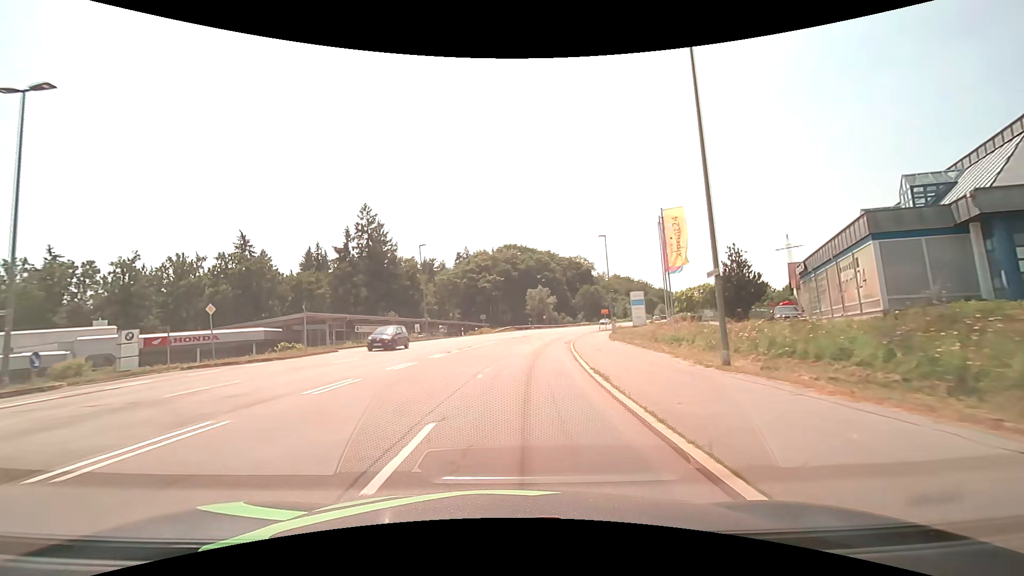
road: secondary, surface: asphalt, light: Day
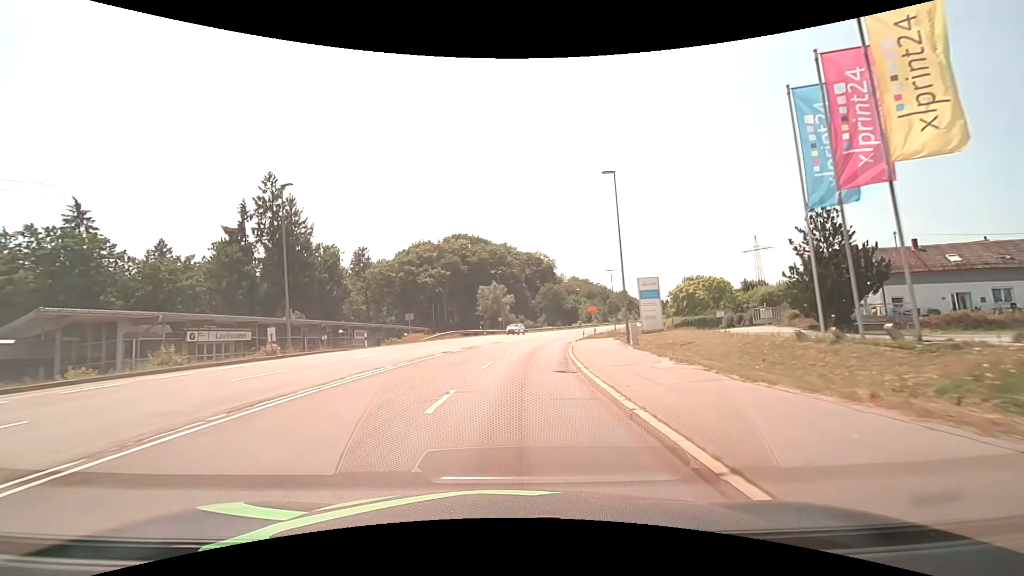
(+1.1, +23.3) m; +6°
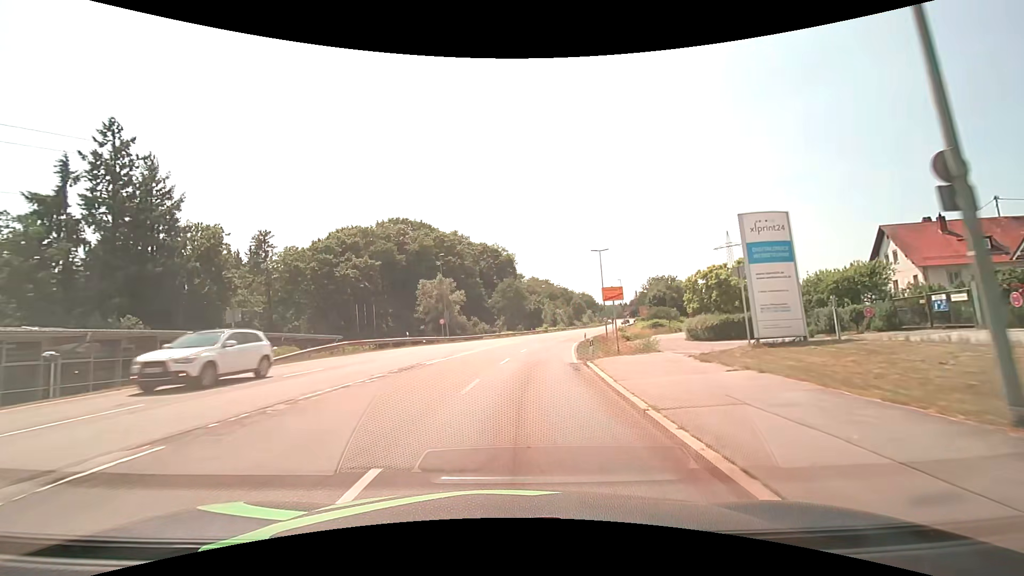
(+0.9, +23.6) m; +5°
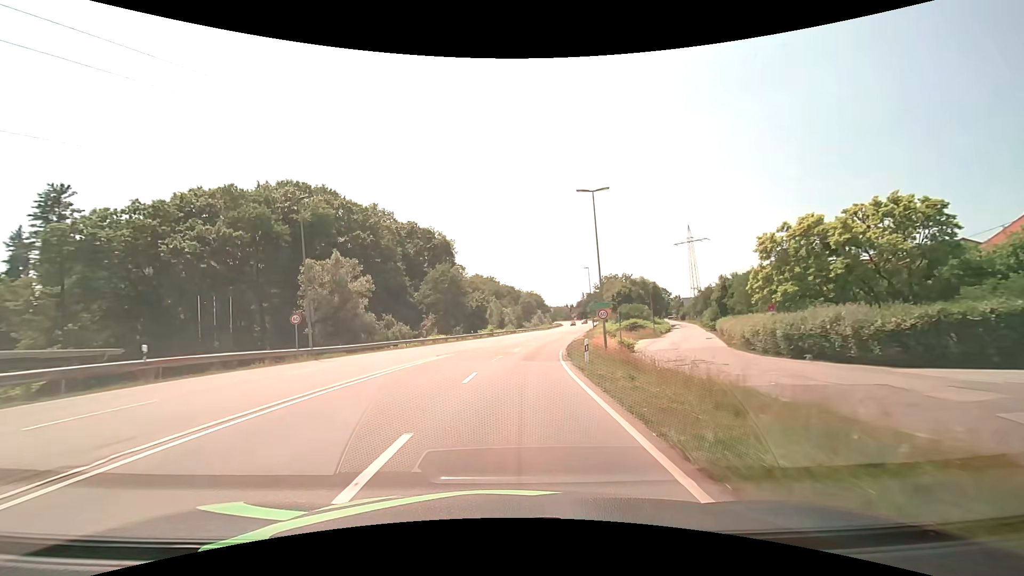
(+1.5, +25.1) m; +7°
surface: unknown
